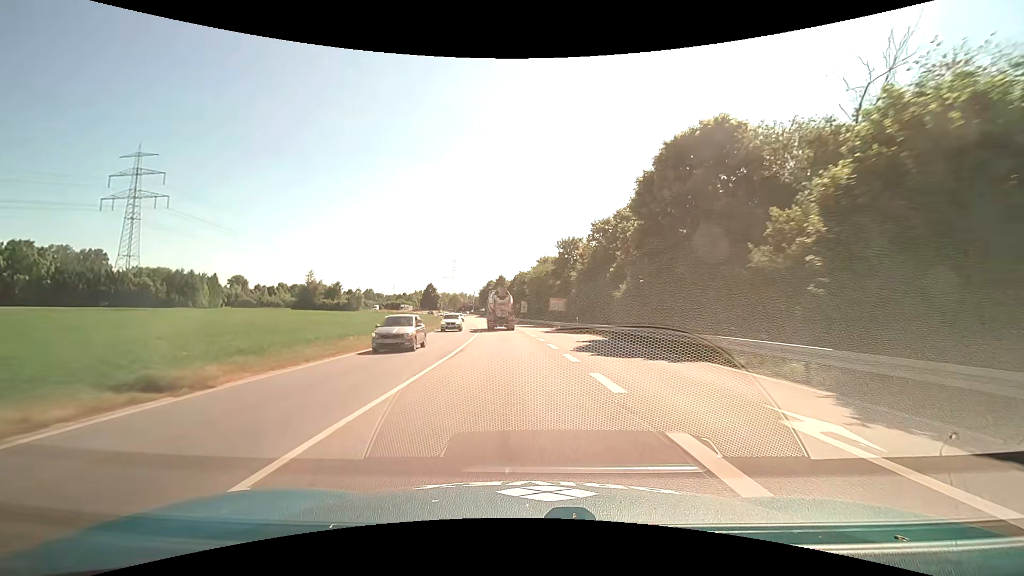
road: primary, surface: asphalt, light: Day
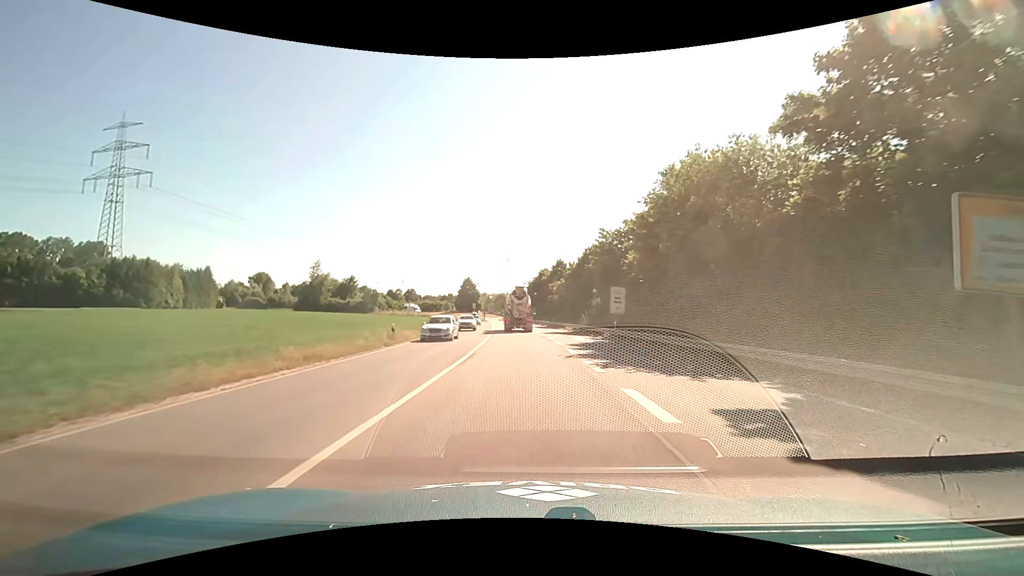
(-3.1, +55.3) m; -6°
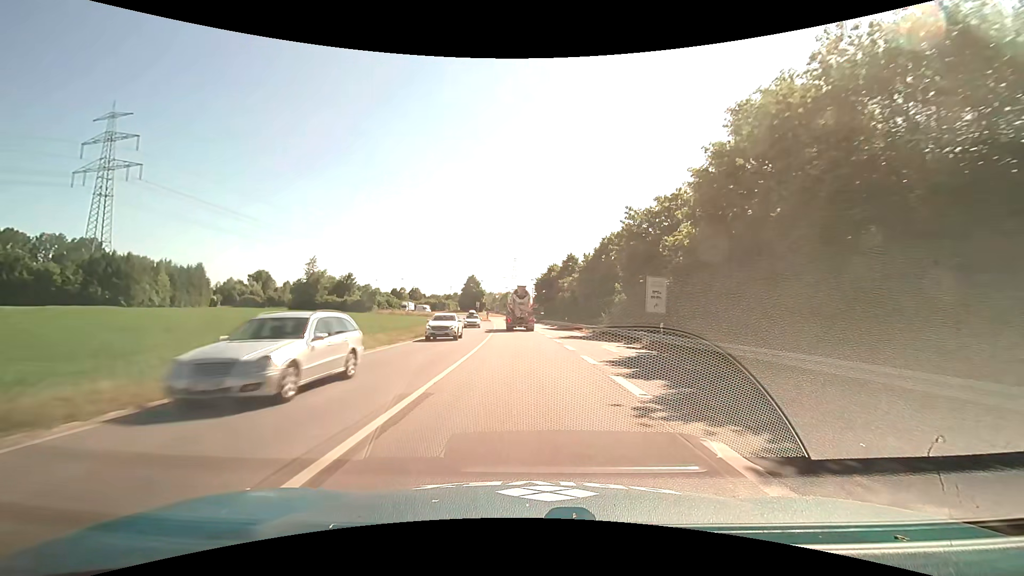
(-0.1, +9.9) m; -1°
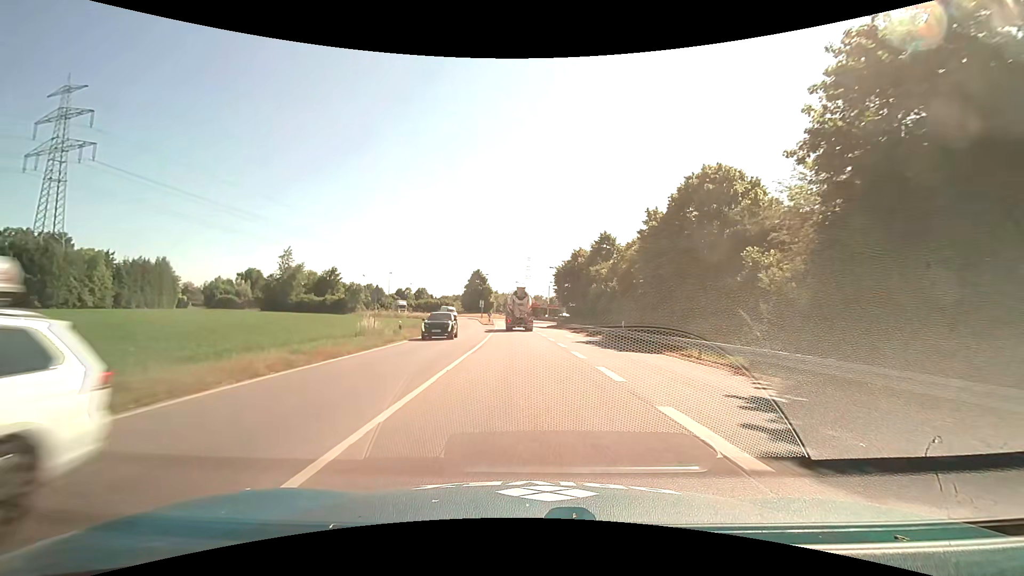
(-0.3, +27.5) m; -1°
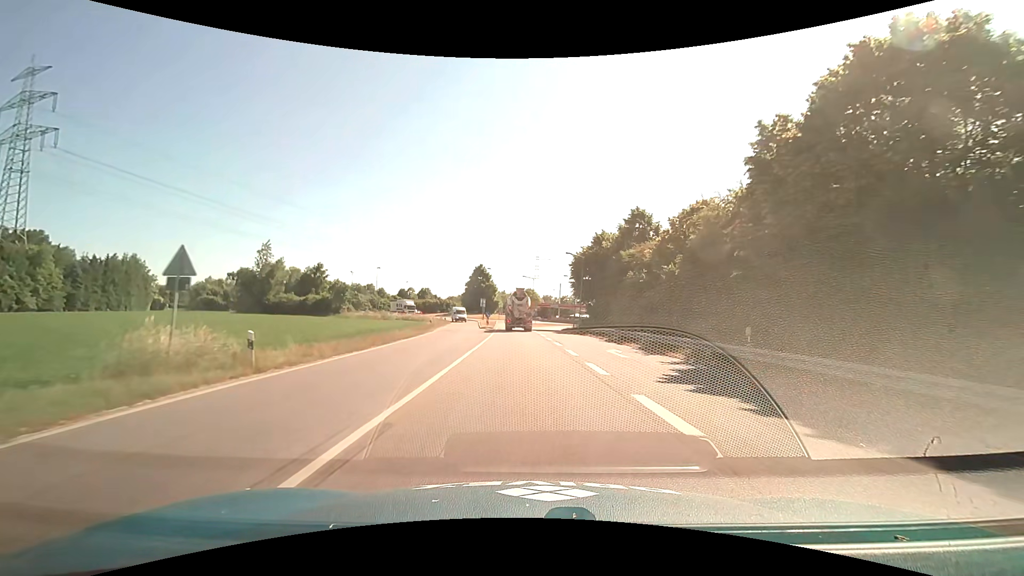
(-0.2, +16.6) m; -1°
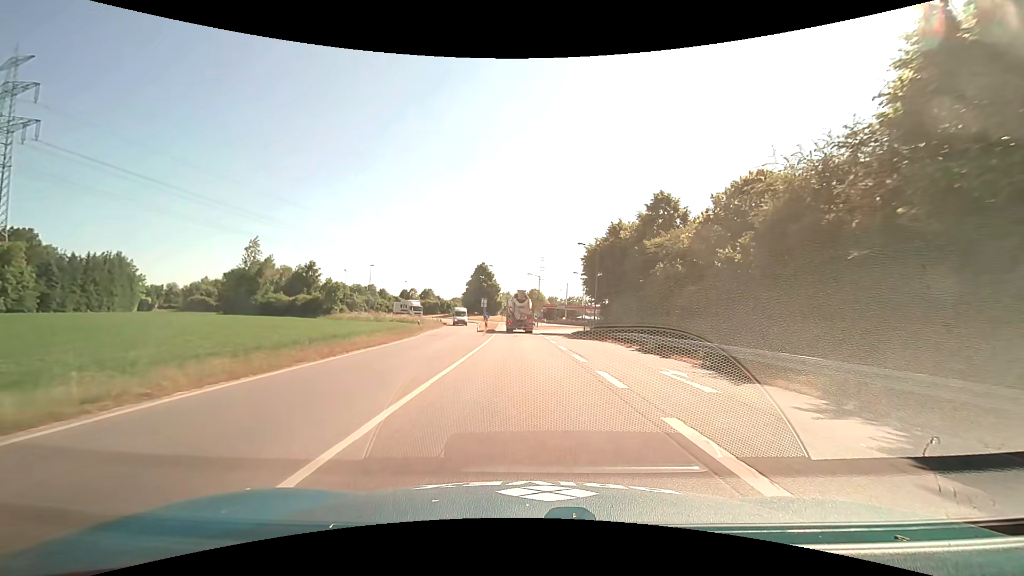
(-0.1, +8.0) m; 0°
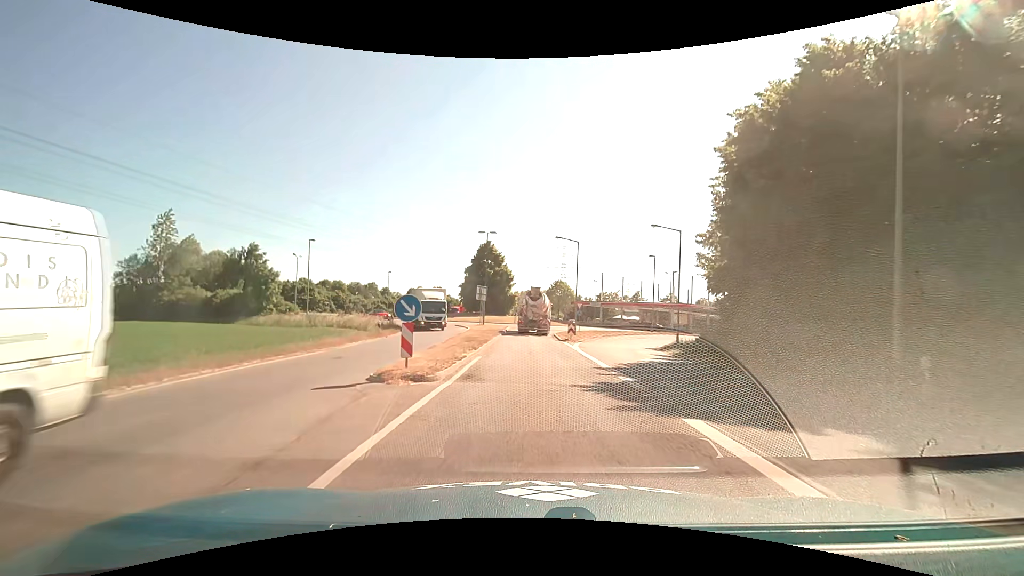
(-1.0, +35.4) m; -3°
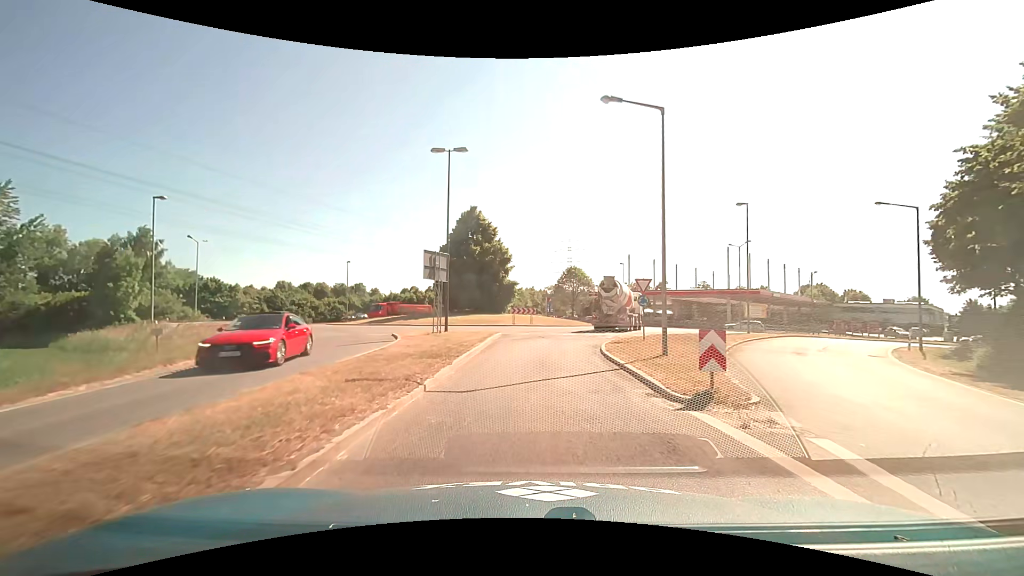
(-0.1, +26.6) m; -1°
(0, +10) (0, +20) (+3, +30) (+7, +39) (+12, +47) (+16, +57) (+16, +66) (+12, +76) (+7, +84) (+1, +93) m
